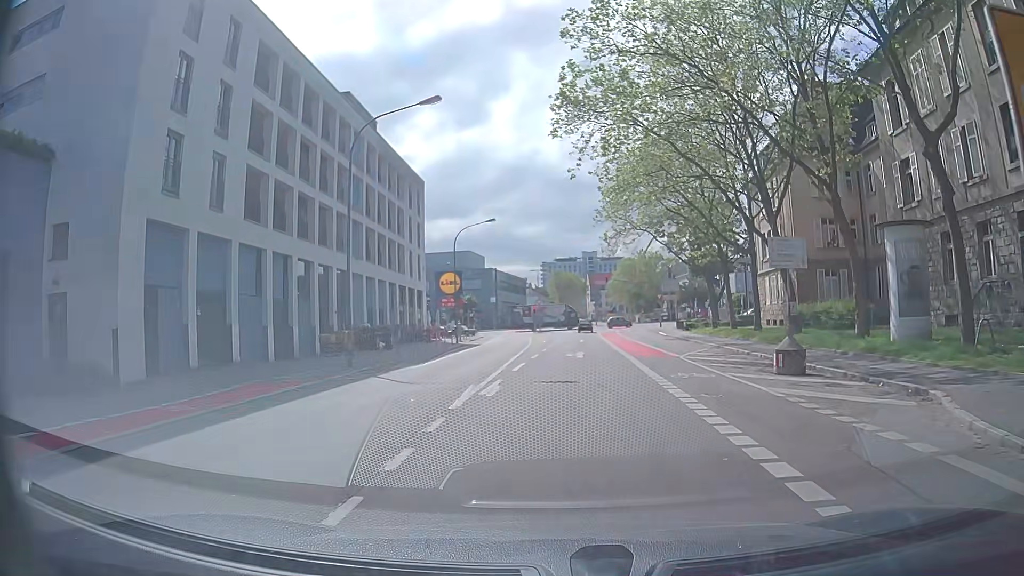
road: secondary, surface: asphalt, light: Day
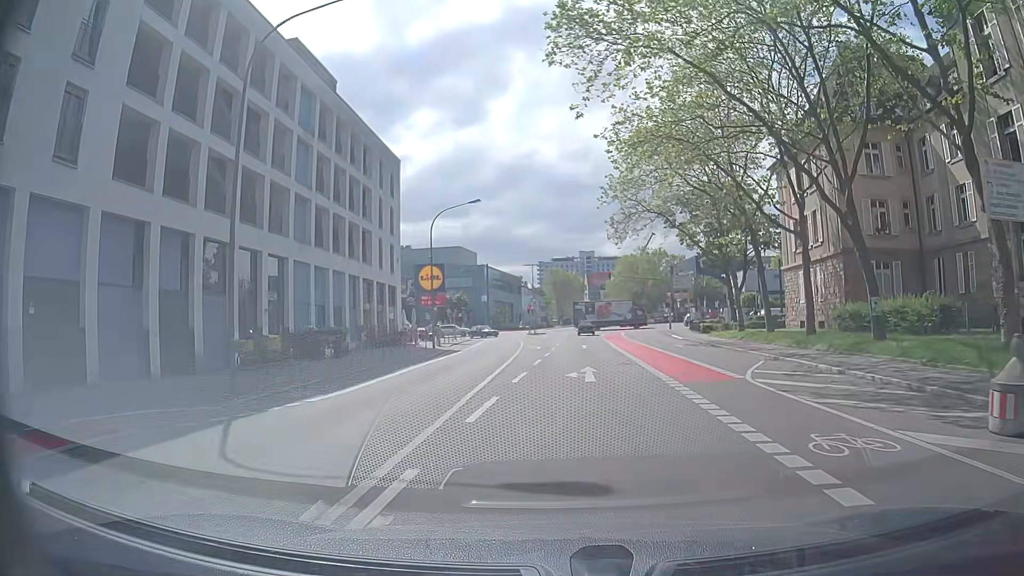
(-0.1, +9.0) m; 0°
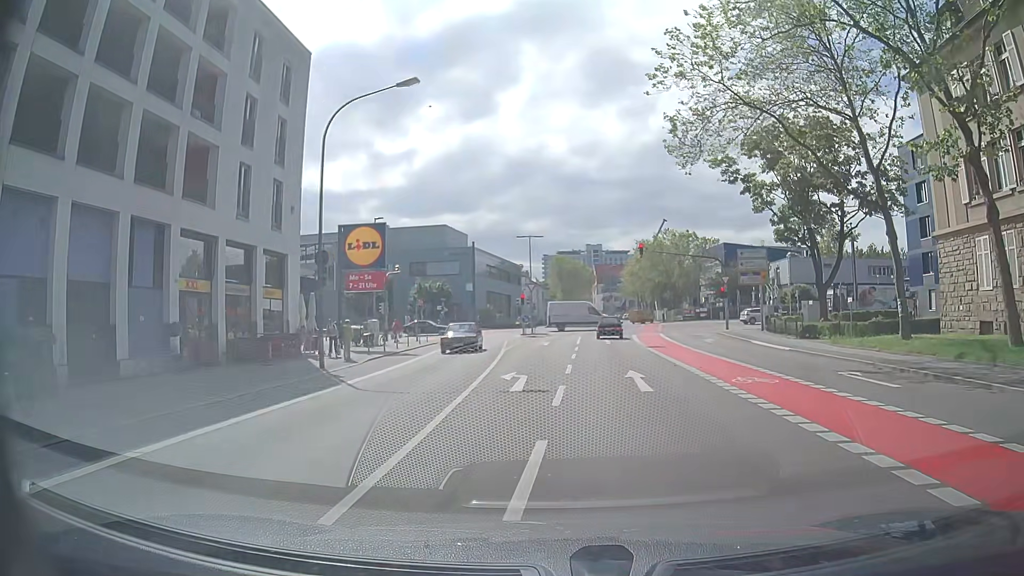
(-0.3, +22.6) m; -2°
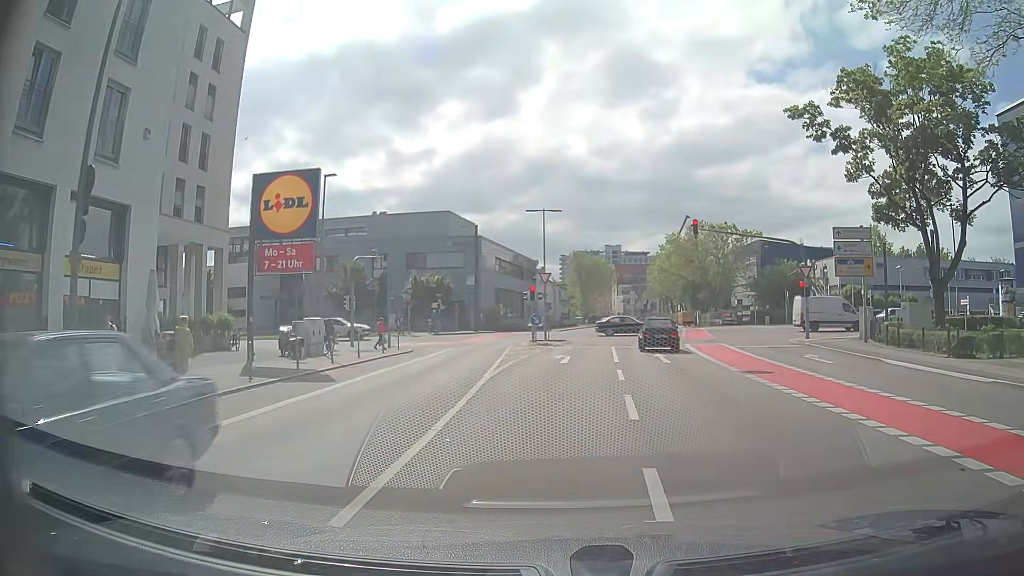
(0.0, +13.6) m; 0°
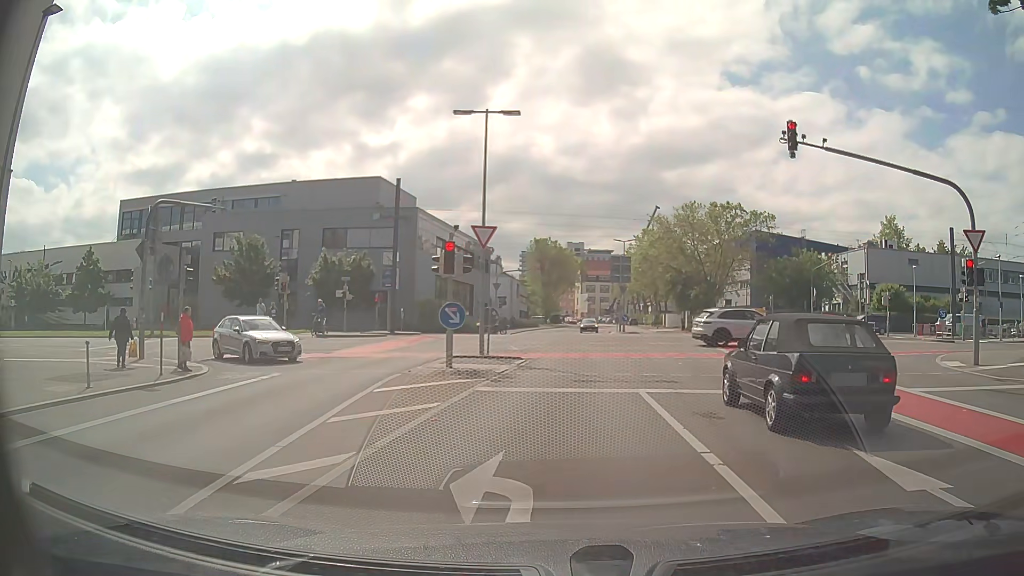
(+0.3, +19.1) m; +3°
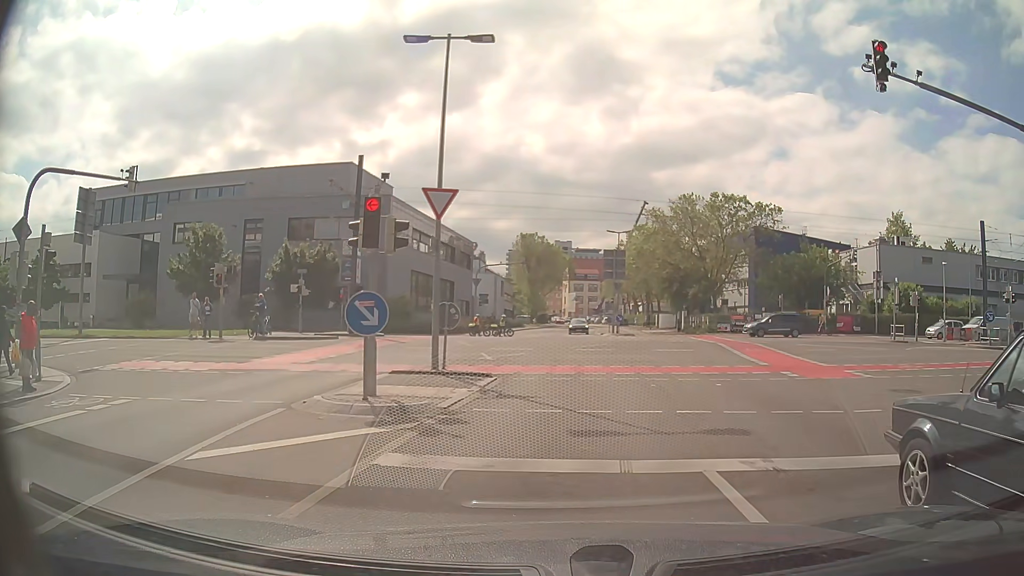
(+0.1, +5.9) m; +3°
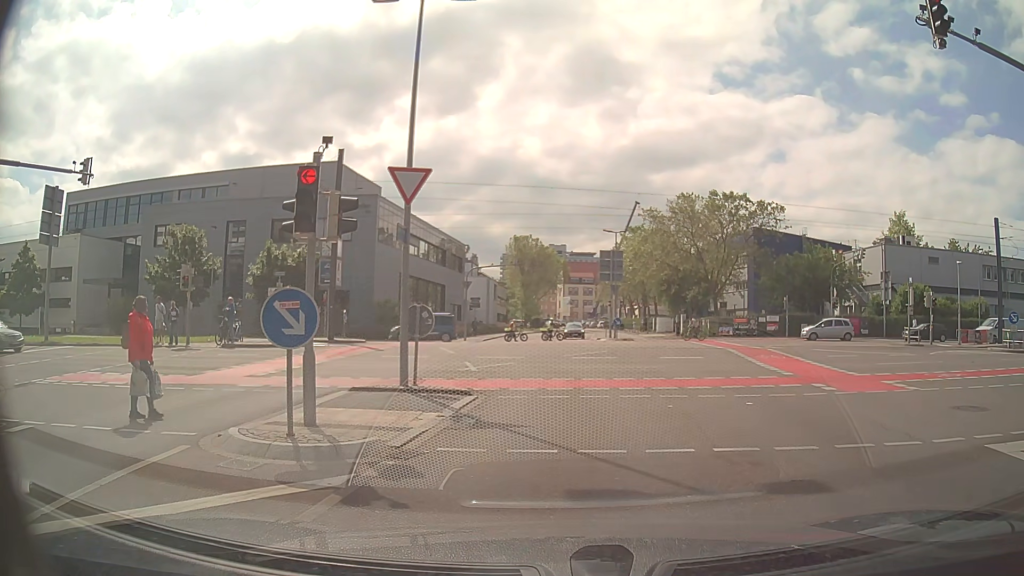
(0.0, +2.5) m; 0°
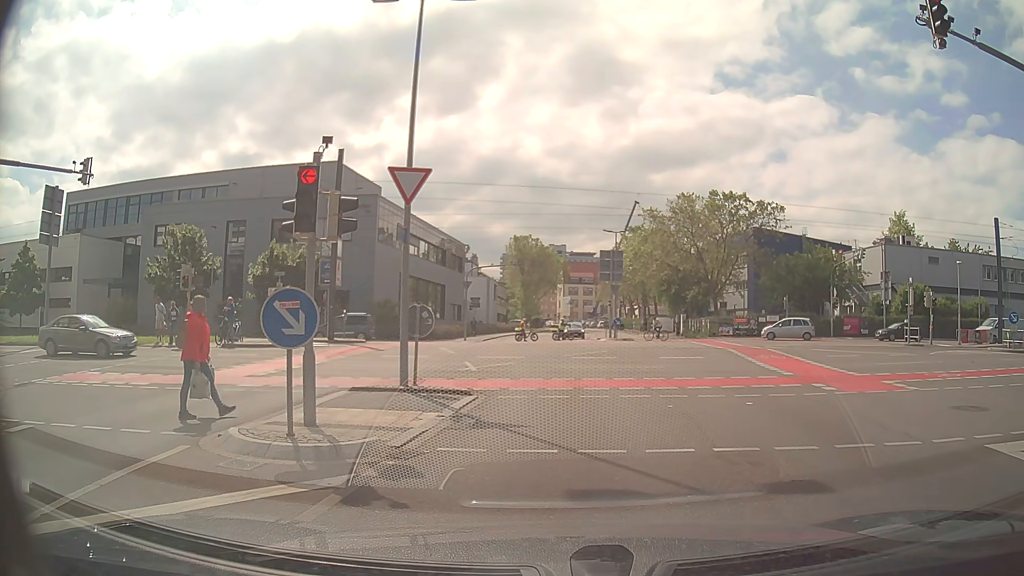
(0.0, 0.0) m; 0°
